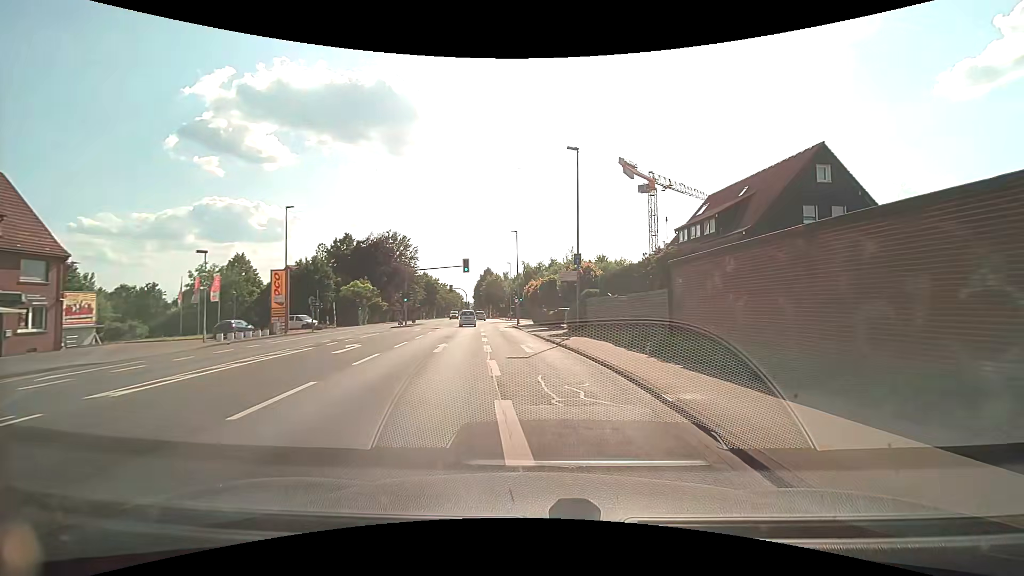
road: secondary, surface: asphalt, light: Day
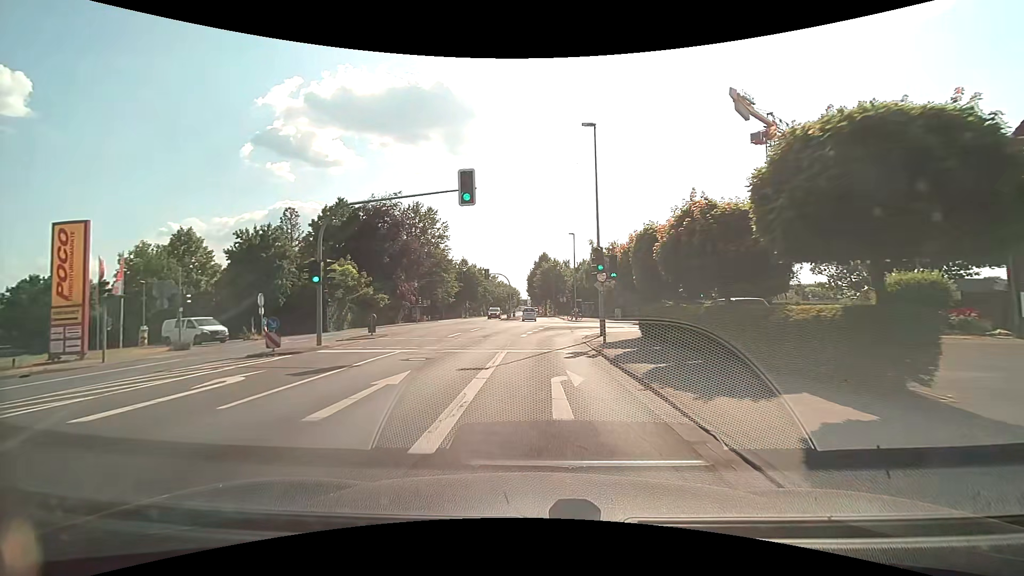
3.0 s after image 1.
(-1.9, +30.2) m; -7°
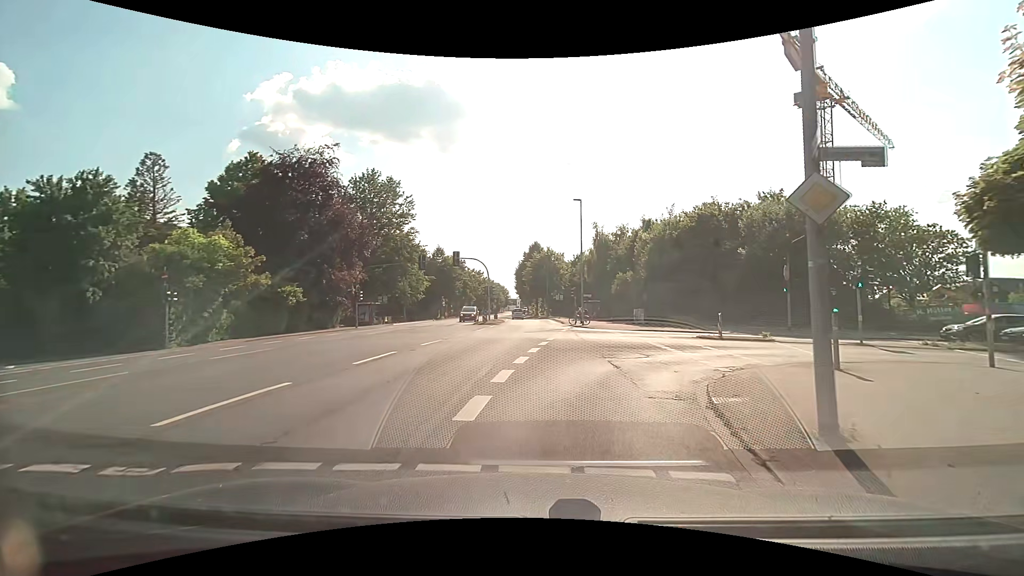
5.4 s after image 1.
(+0.1, +18.1) m; +2°
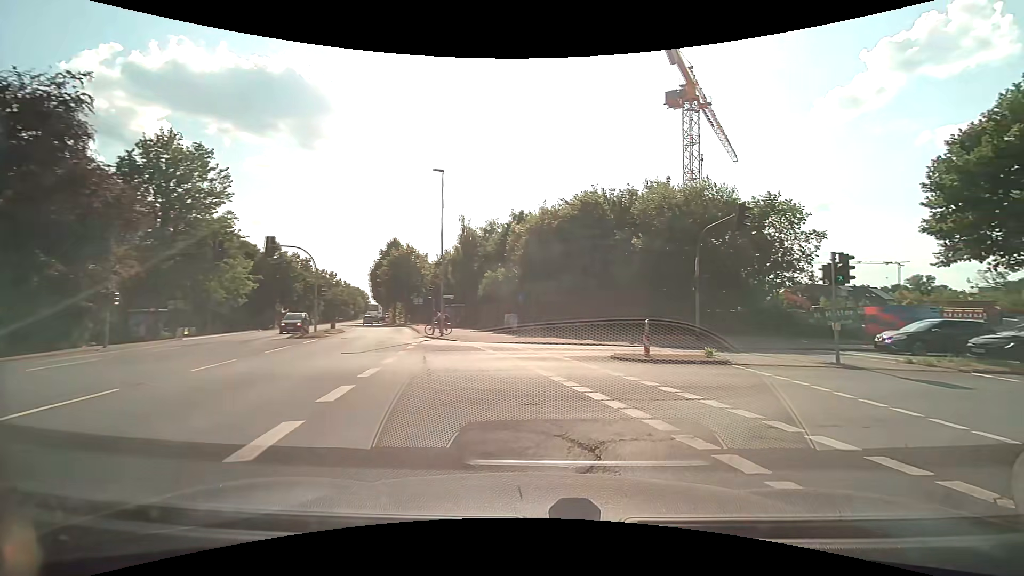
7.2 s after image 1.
(+0.7, +9.9) m; +15°
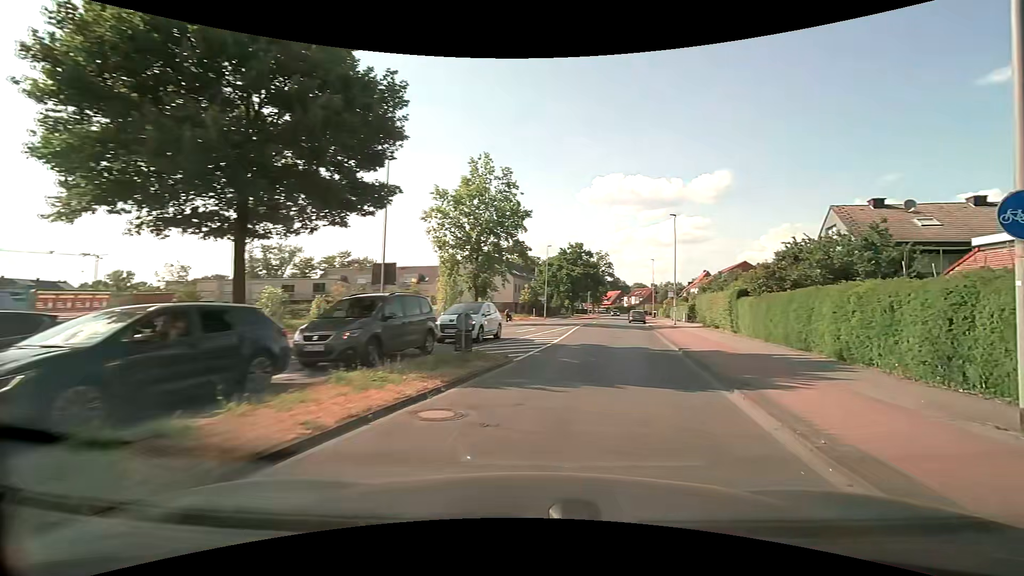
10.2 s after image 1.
(+10.3, +12.8) m; +77°
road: tertiary
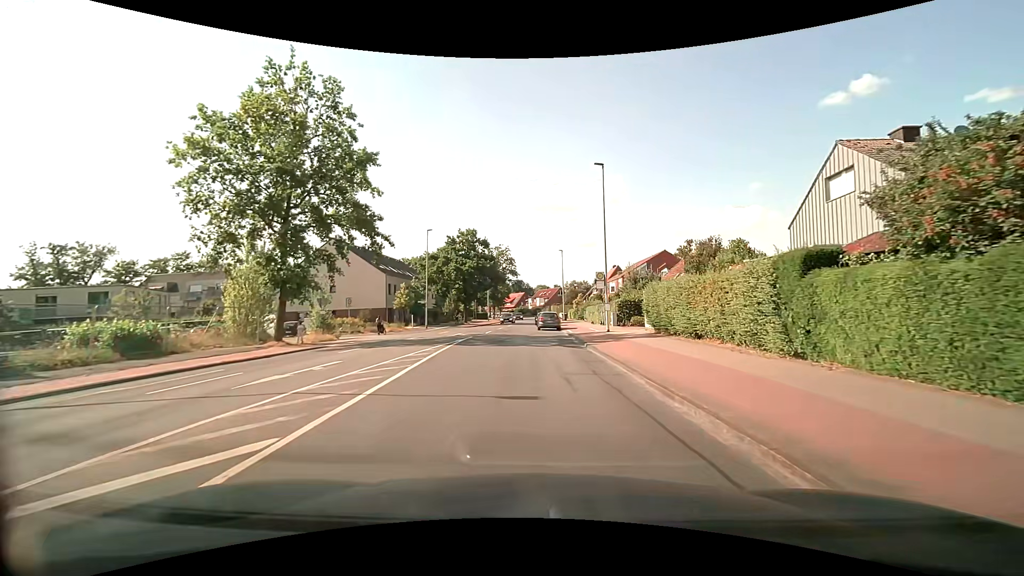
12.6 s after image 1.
(+2.4, +18.1) m; +10°
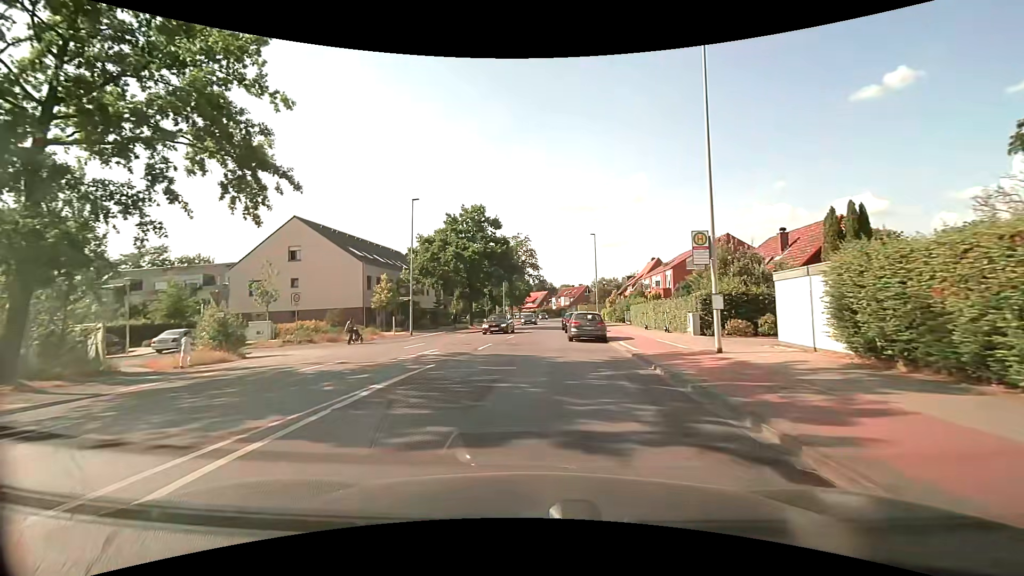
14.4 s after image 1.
(-0.1, +15.0) m; -3°
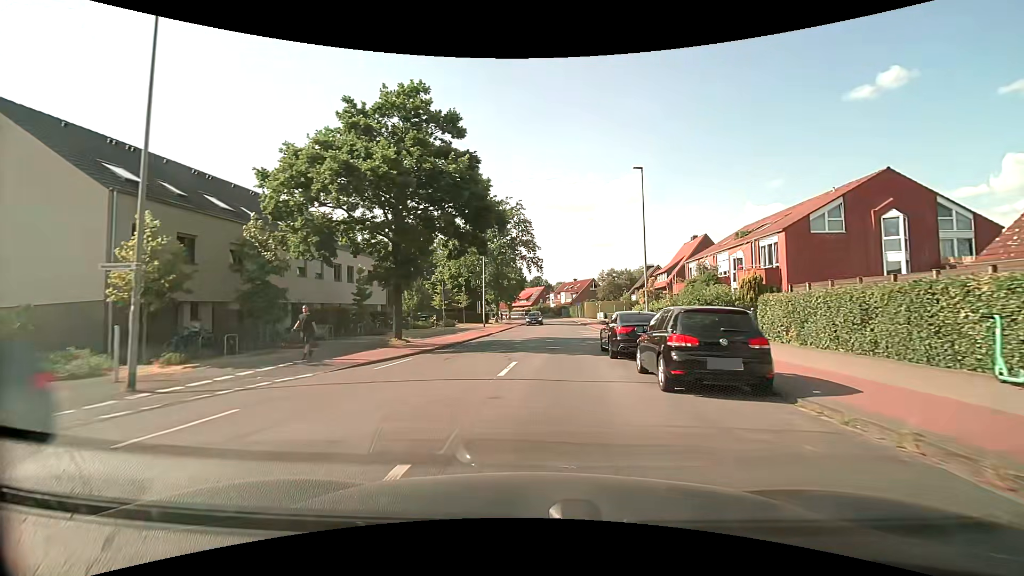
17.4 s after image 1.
(-0.1, +26.4) m; +2°
(0, +10) (0, +20) (+1, +30) (+1, +40) (+2, +50) (+2, +60) (+2, +70) (+2, +80) (+1, +90) (0, +100) m
